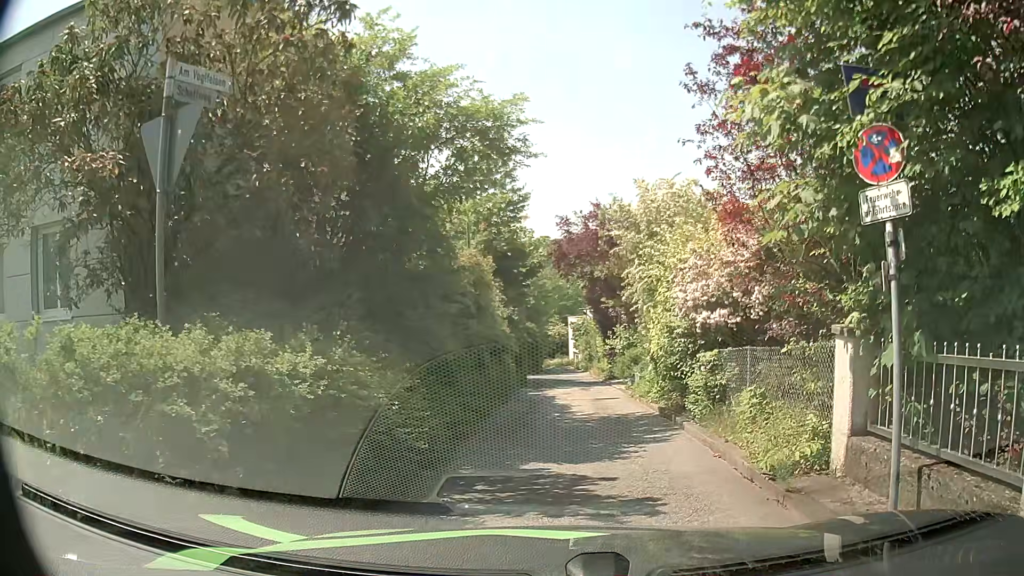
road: residential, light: Day
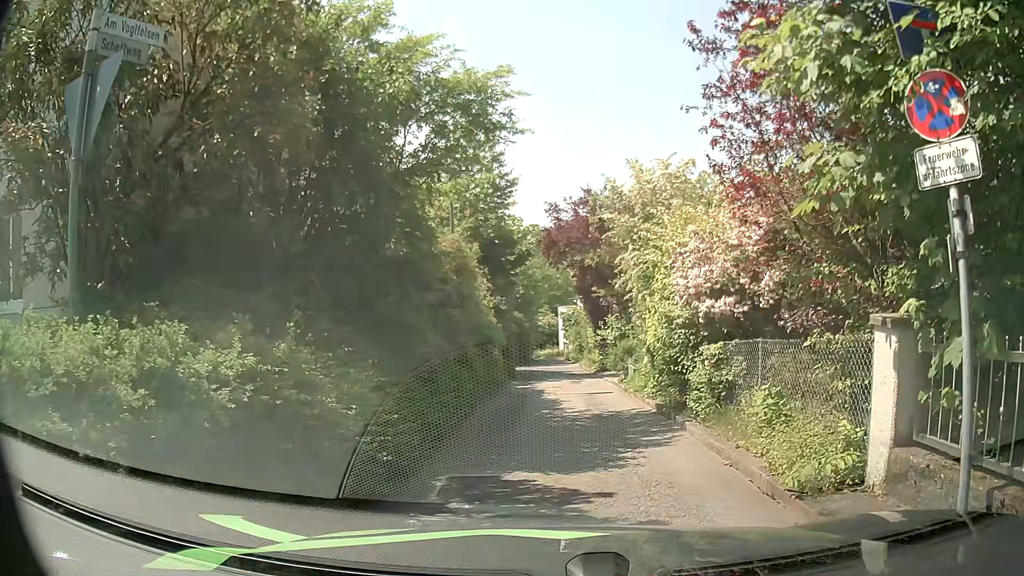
(0.0, +0.9) m; 0°
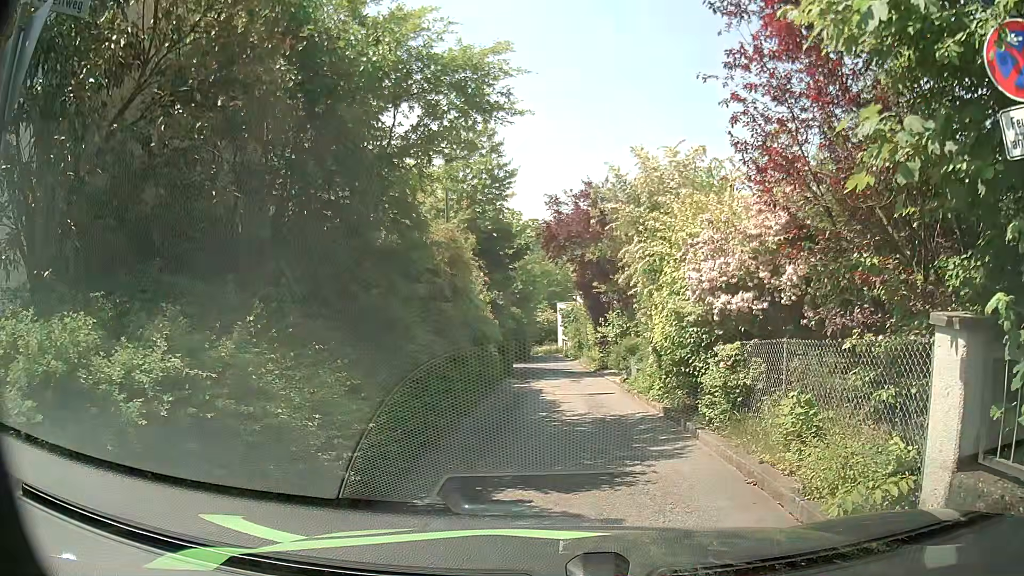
(0.0, +0.8) m; 0°
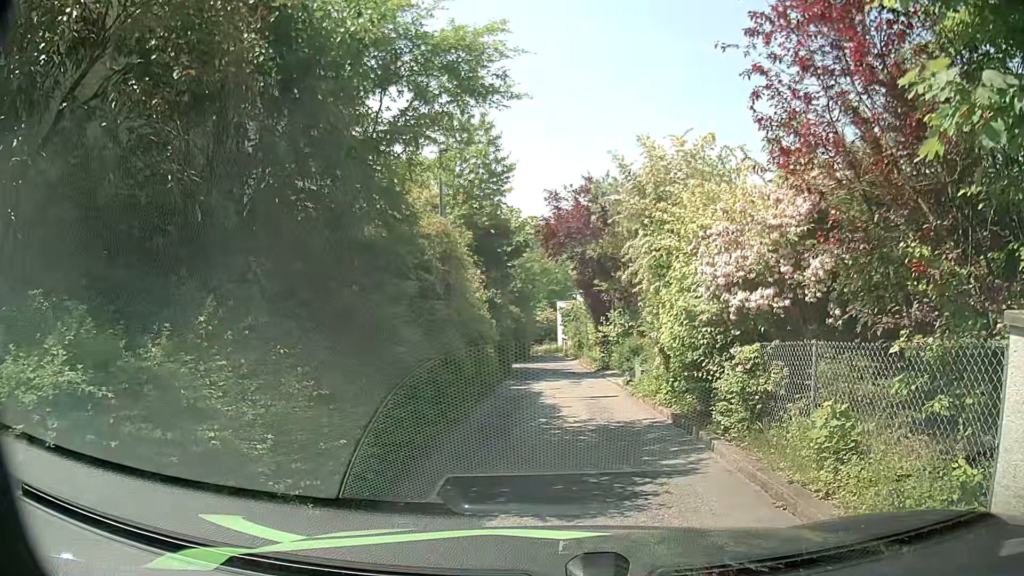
(0.0, +0.8) m; 0°
